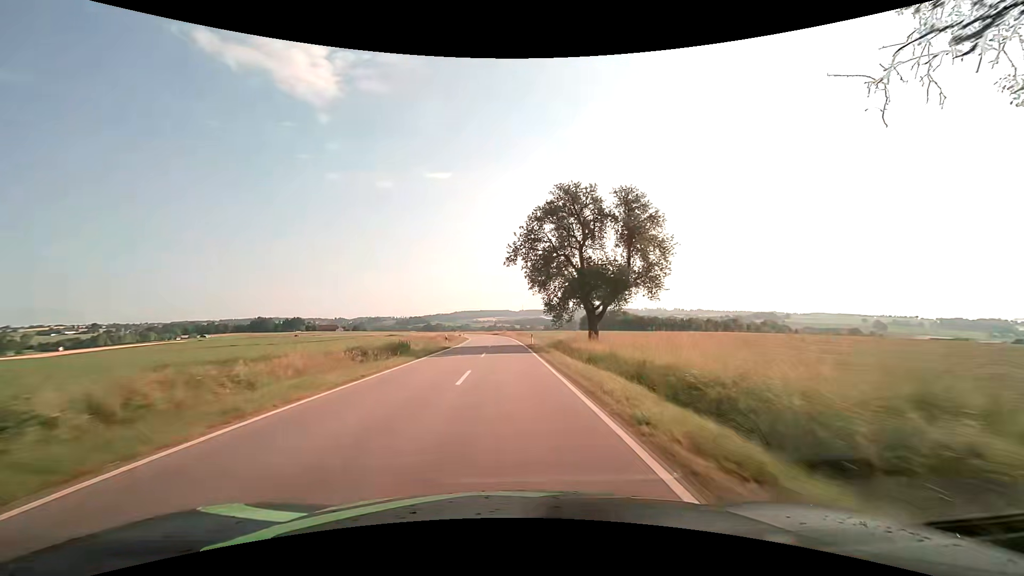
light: Day
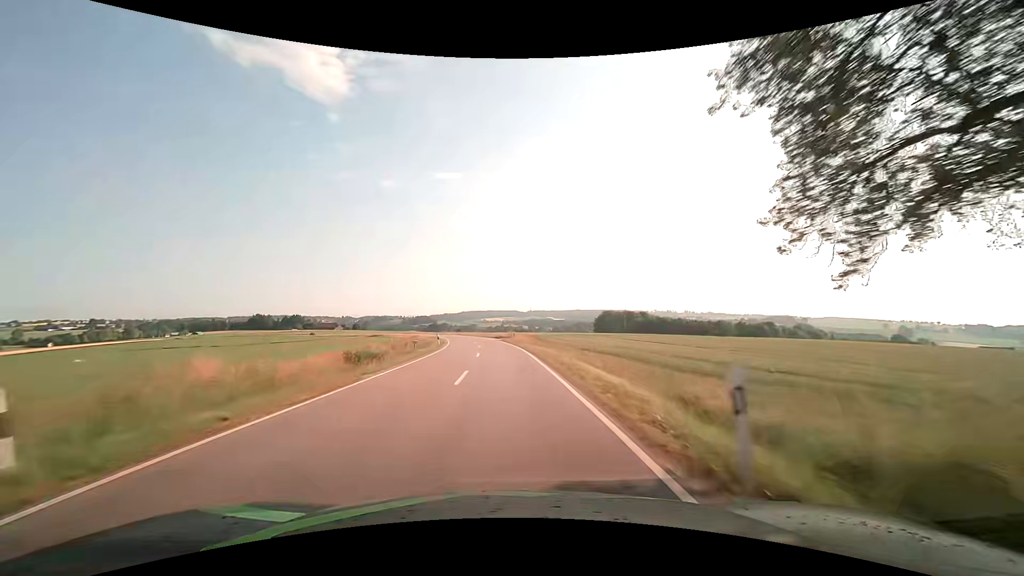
(-0.2, +36.4) m; -1°
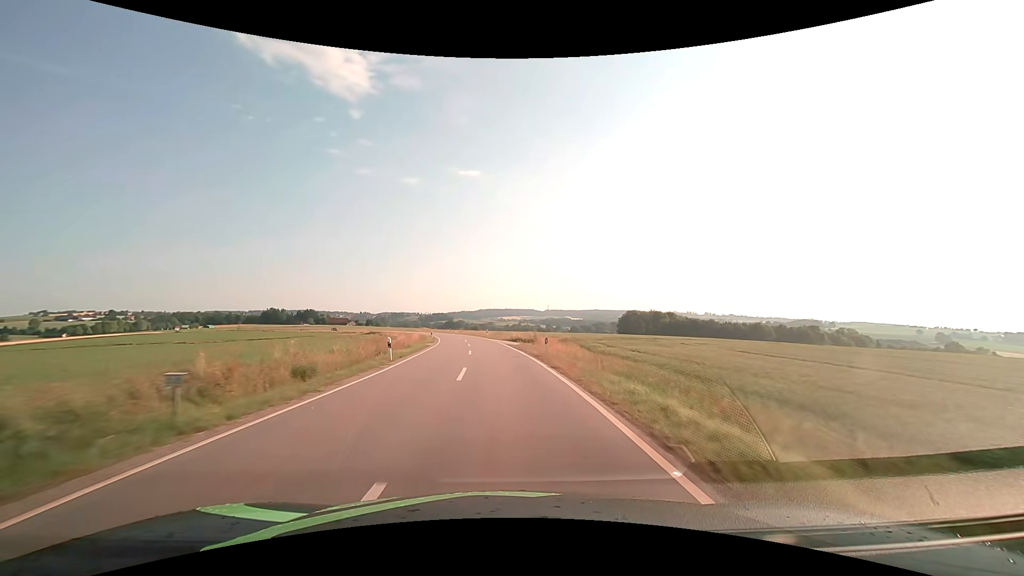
(-0.3, +23.8) m; -2°
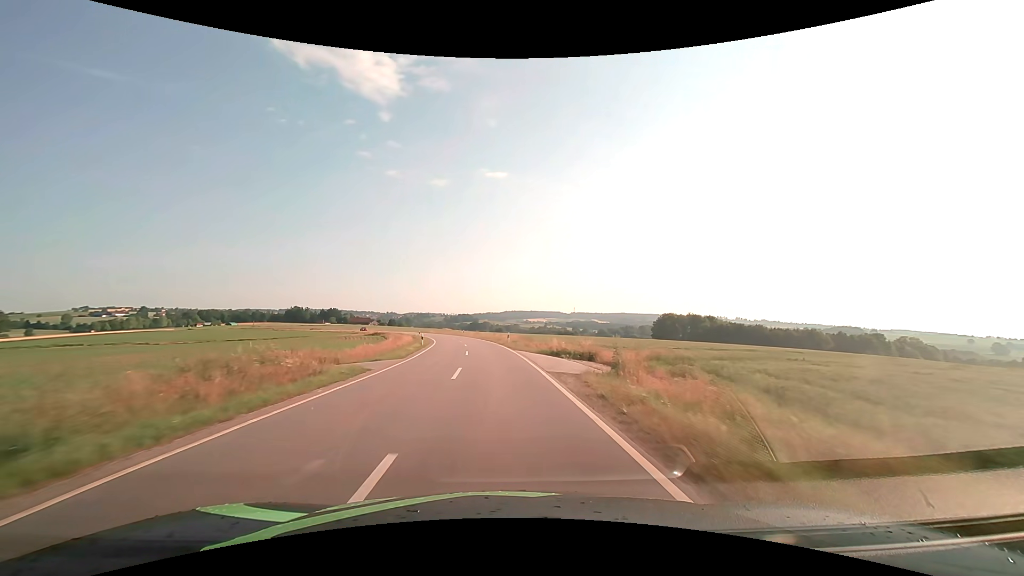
(-0.5, +23.3) m; -3°
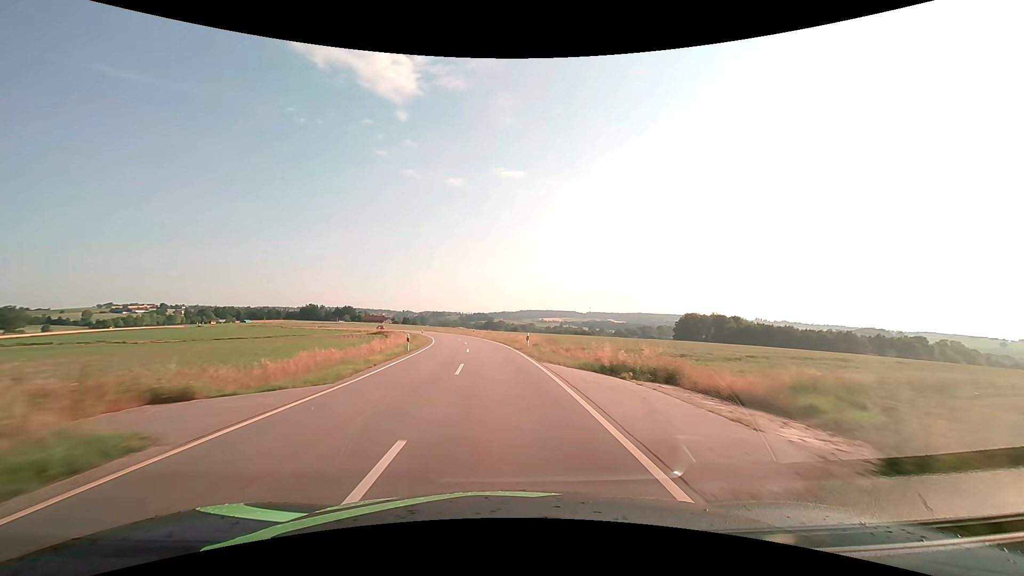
(-0.2, +11.7) m; -2°
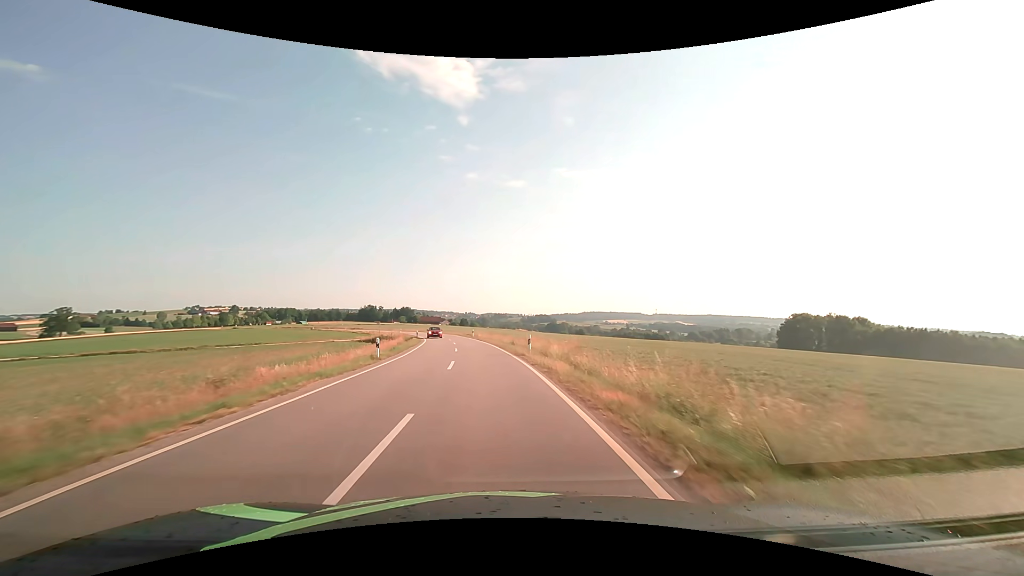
(-2.7, +47.0) m; -7°
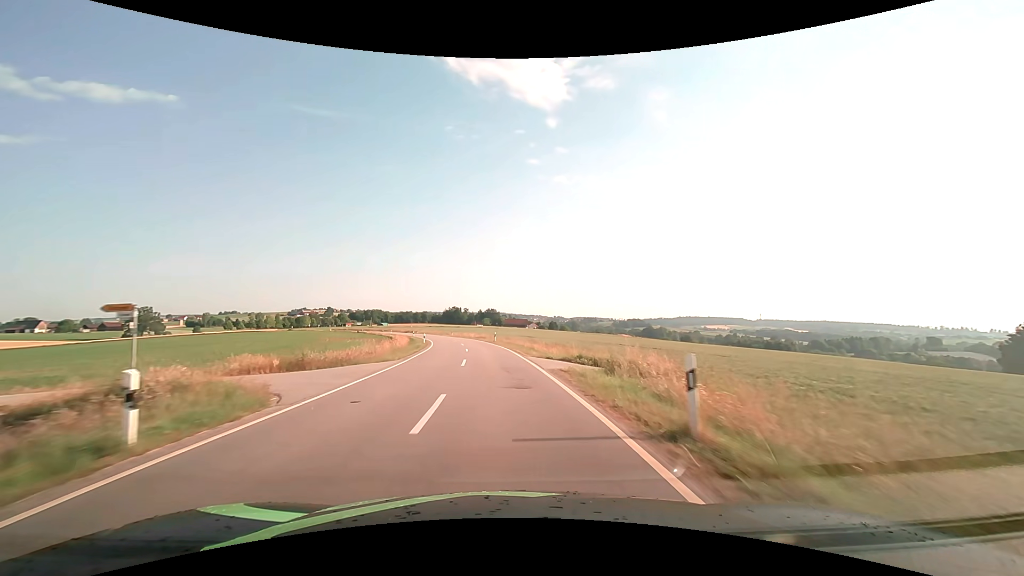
(-5.6, +58.2) m; -10°
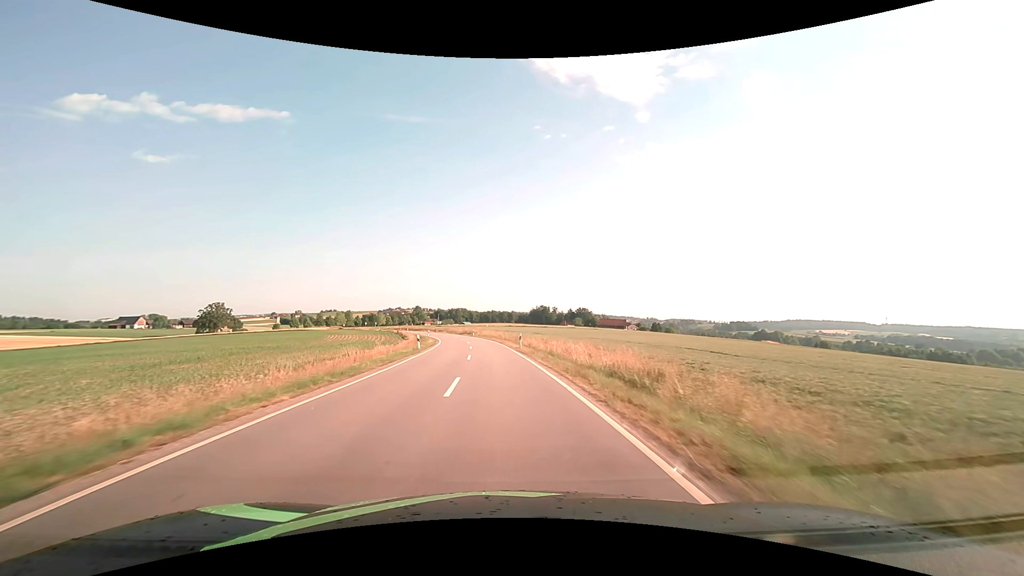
(-4.7, +57.3) m; -10°
(0, +10) (-1, +20) (-1, +30) (-2, +40) (-3, +50) (-4, +60) (-6, +70) (-8, +79) (-10, +89) (-13, +99) m
